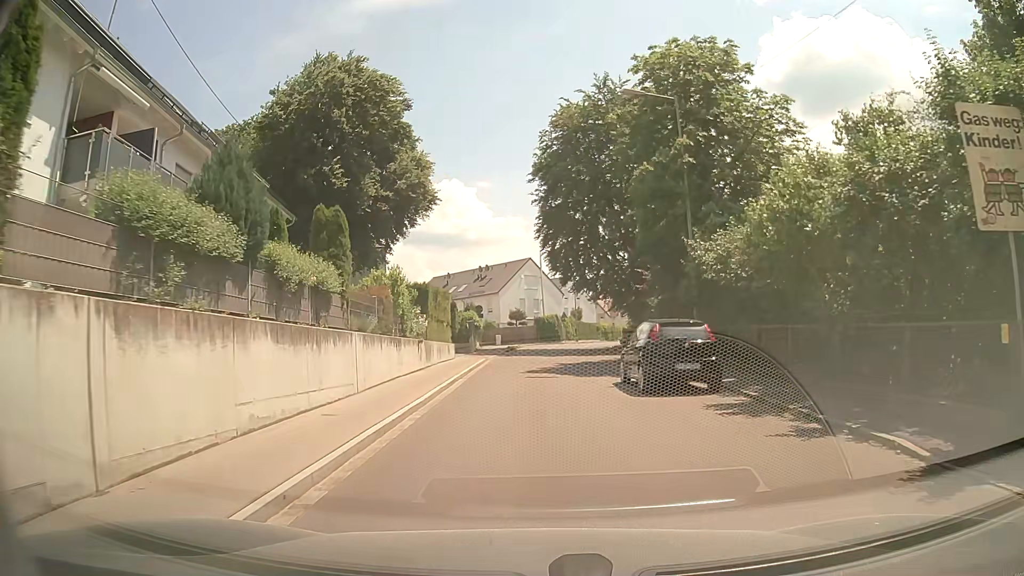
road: residential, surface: asphalt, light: Day
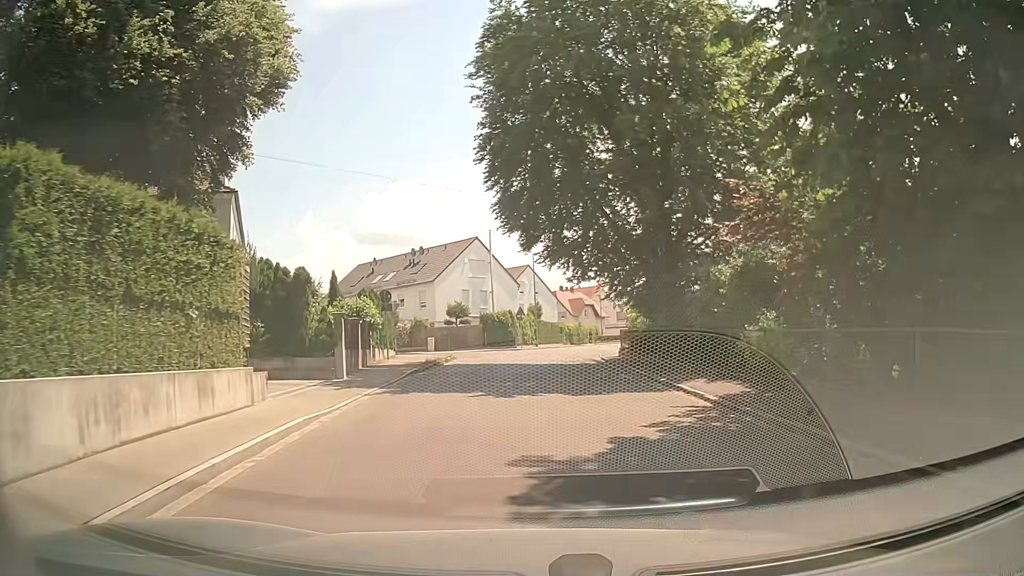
(+0.4, +19.2) m; +3°
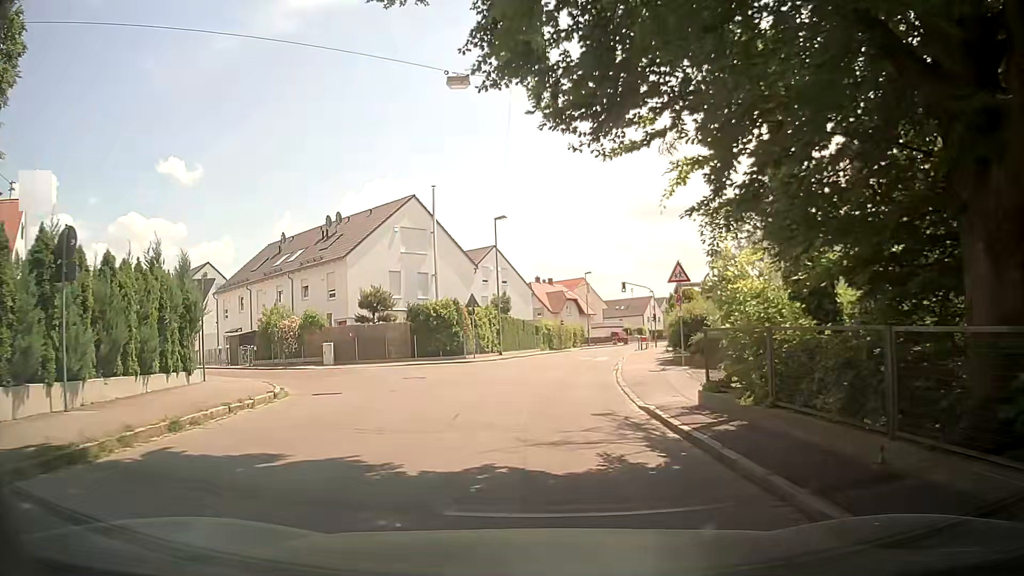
(+1.2, +20.3) m; +3°
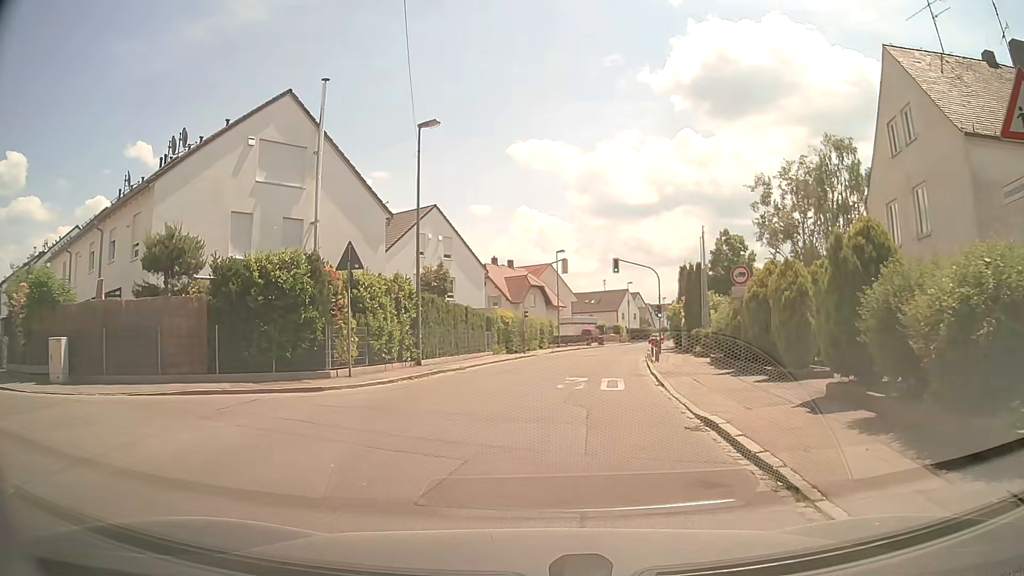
(+0.2, +18.4) m; +3°
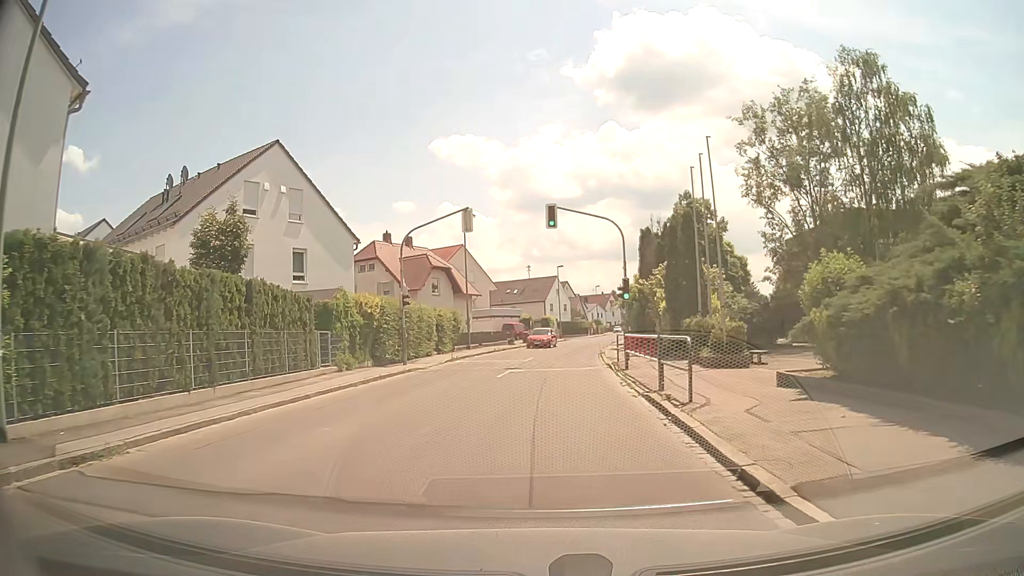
(+1.4, +17.0) m; +7°
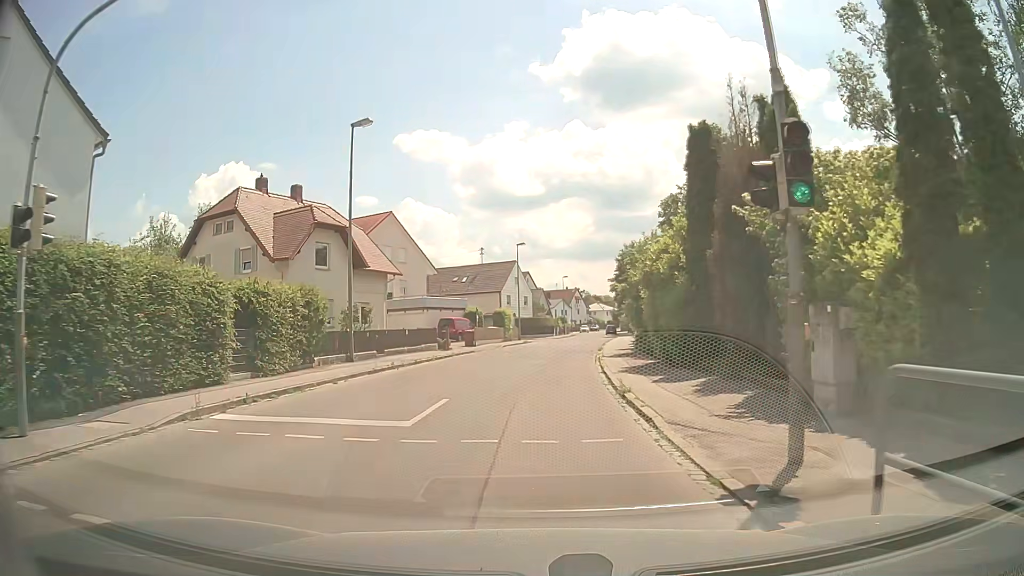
(+0.6, +20.0) m; +3°
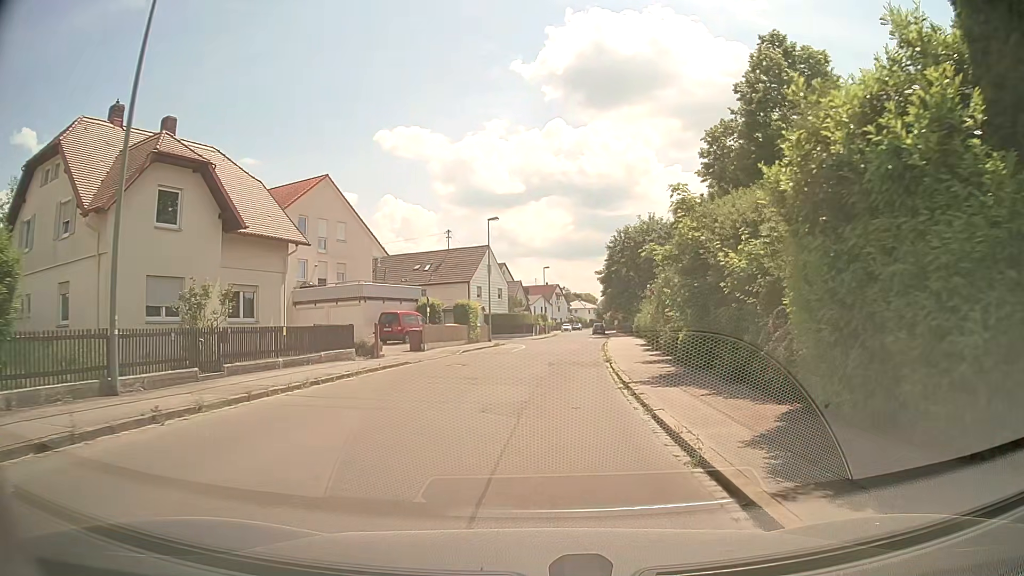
(+0.3, +13.4) m; +3°
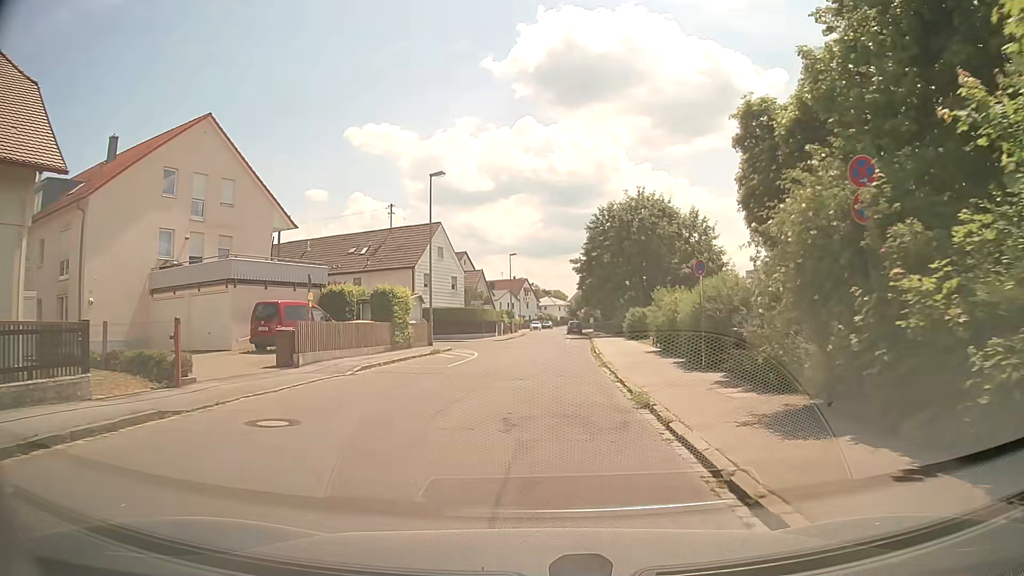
(+0.2, +13.7) m; +3°
(0, +10) (+1, +20) (+1, +30) (+1, +40) (0, +50) (+1, +60) (+1, +70) (+1, +80) (+2, +90) (+3, +100) m
